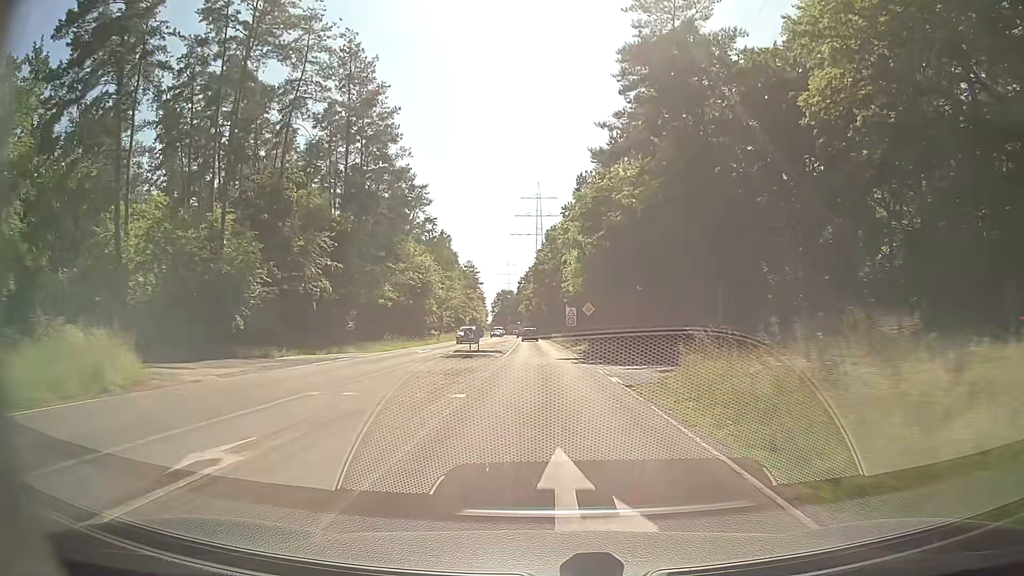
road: secondary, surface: asphalt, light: Day
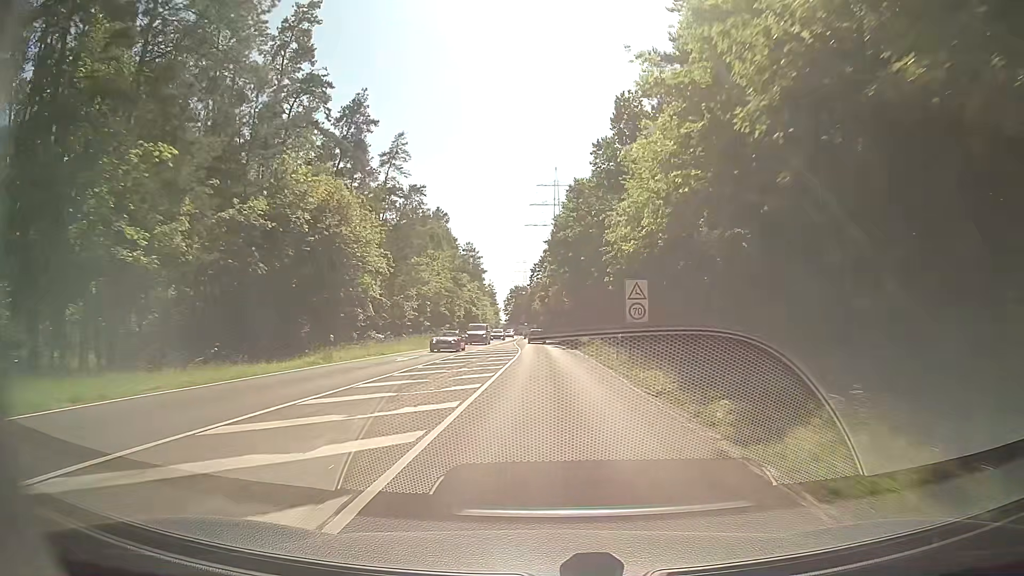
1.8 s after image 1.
(-0.6, +37.2) m; -1°
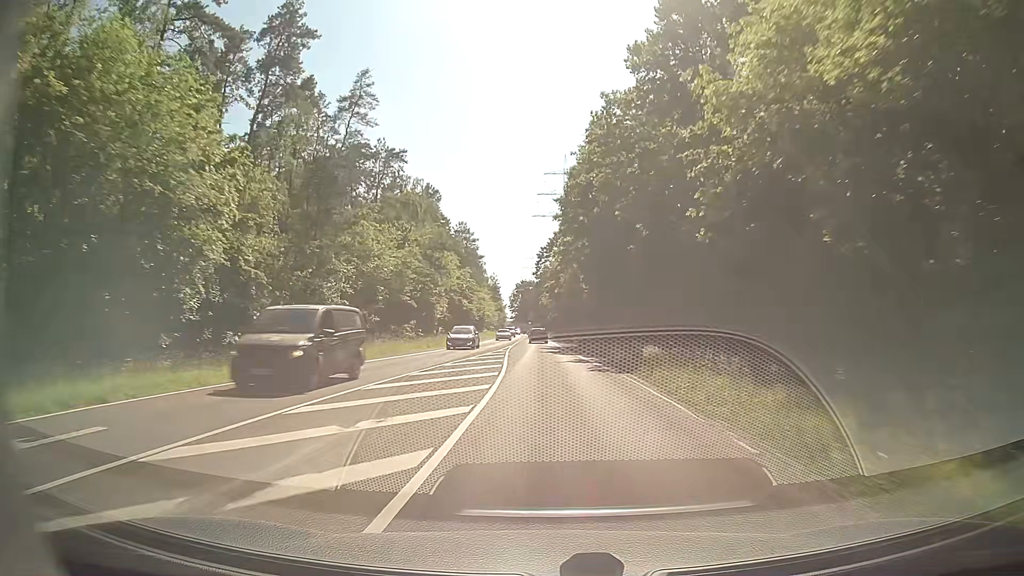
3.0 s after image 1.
(-0.2, +24.8) m; -1°
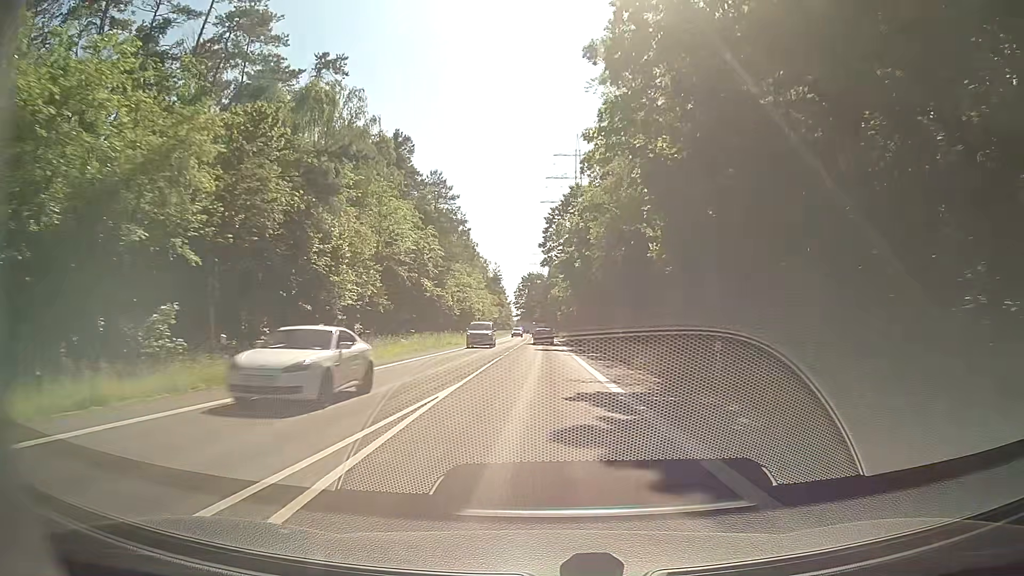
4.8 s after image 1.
(-0.5, +36.7) m; -2°
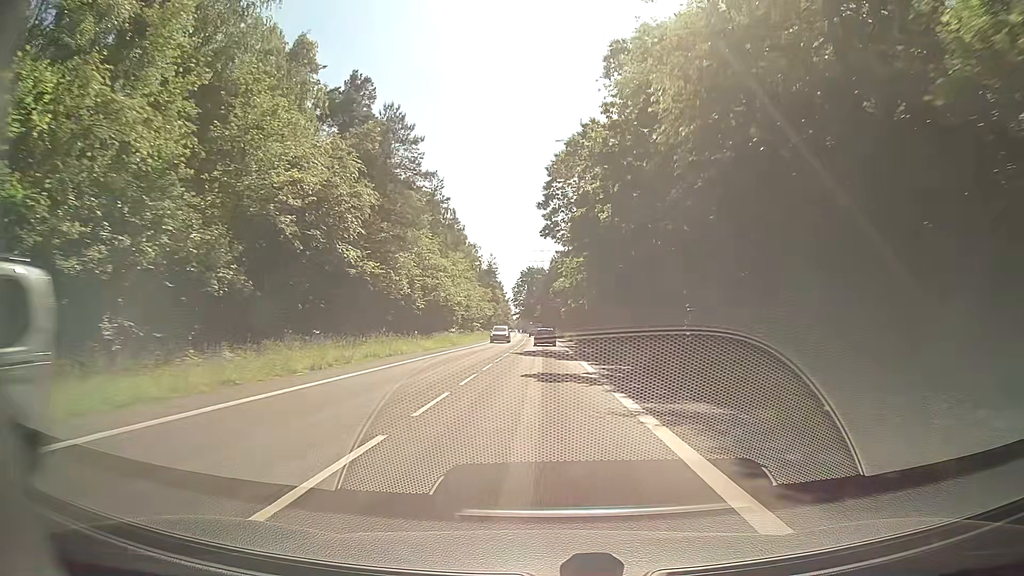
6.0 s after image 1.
(+0.2, +24.1) m; +1°
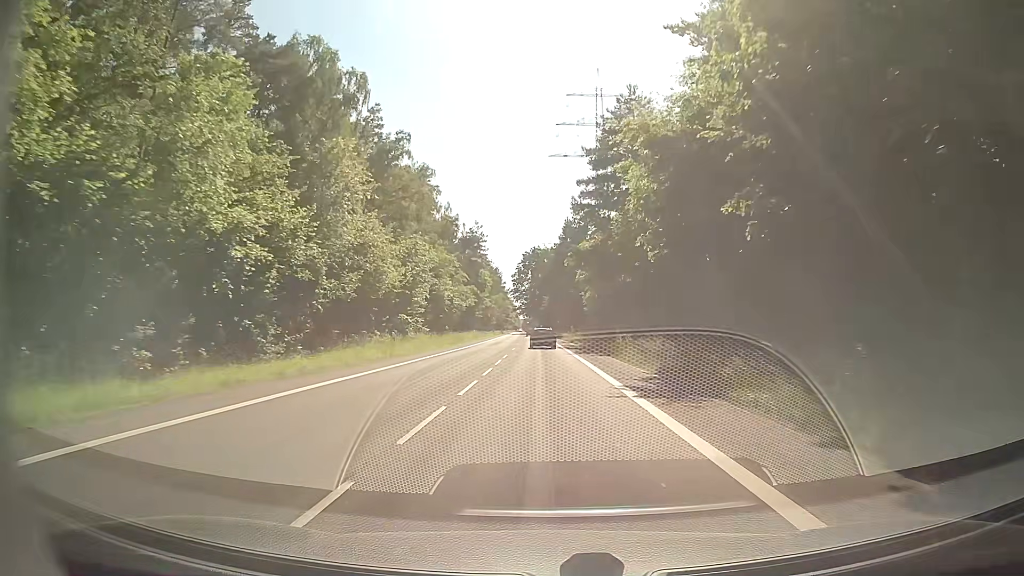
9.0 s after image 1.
(-0.7, +59.3) m; -1°
(0, +10) (0, +20) (0, +30) (0, +40) (0, +50) (0, +60) (-1, +70) (-1, +80) (-1, +90) (-1, +100) m
